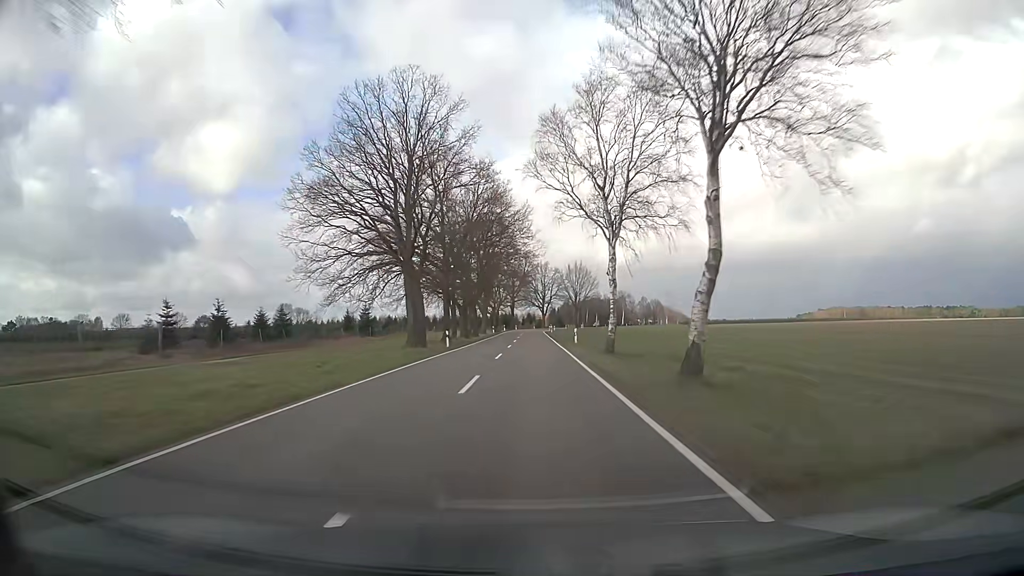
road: secondary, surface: asphalt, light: Day
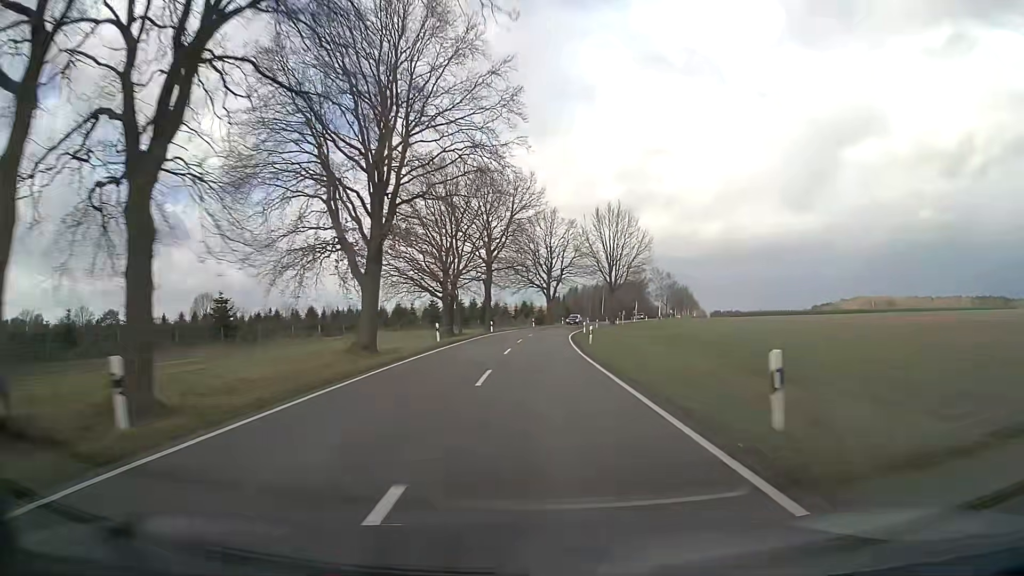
(-0.3, +83.1) m; 0°
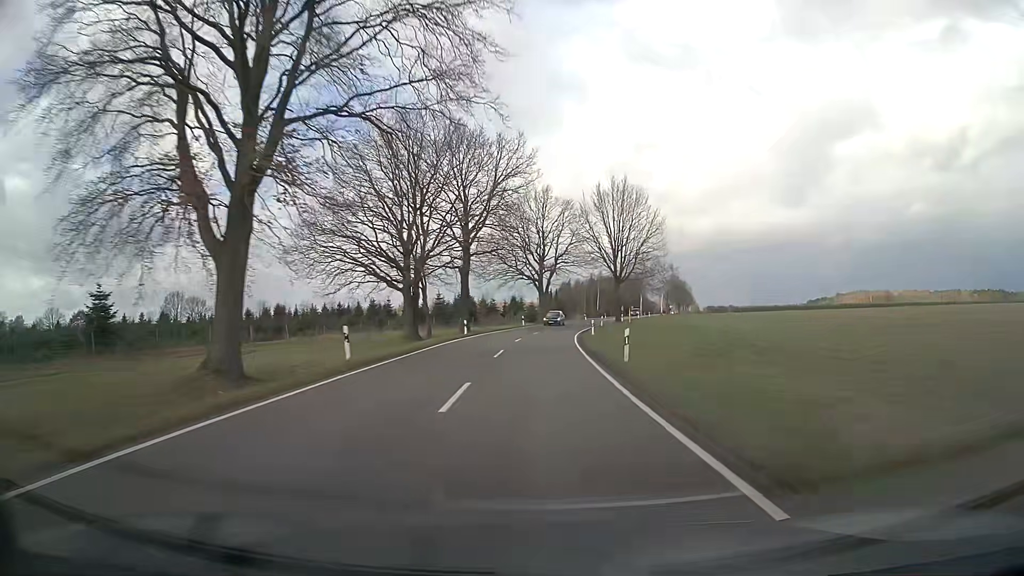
(+0.1, +15.9) m; +1°
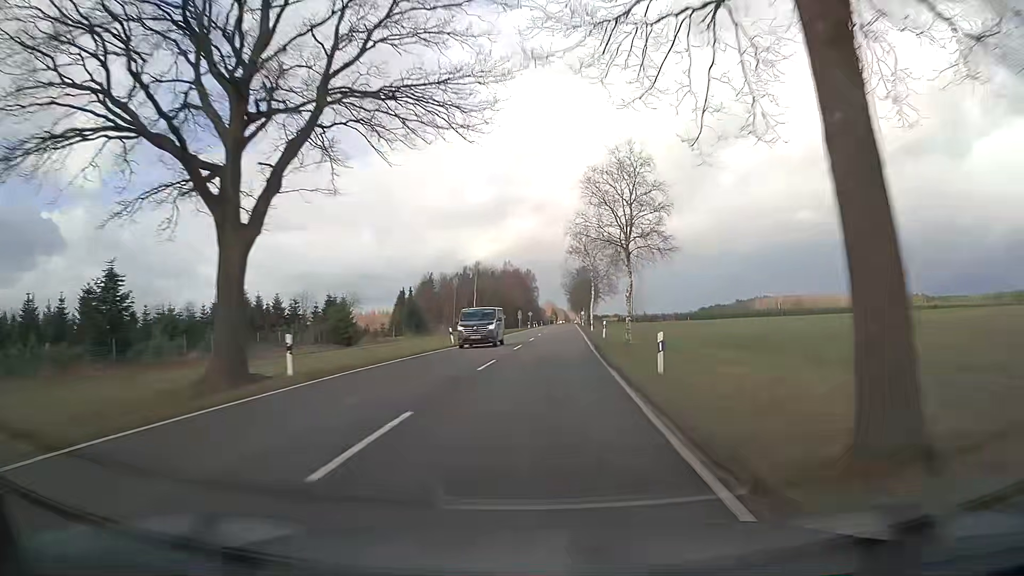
(+5.8, +75.0) m; +10°
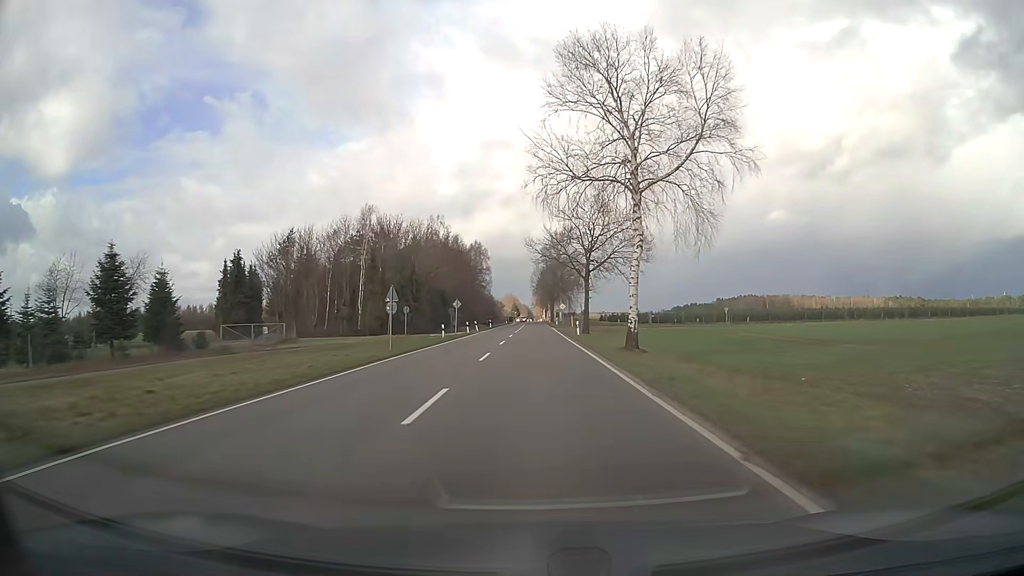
(+3.5, +68.5) m; +4°
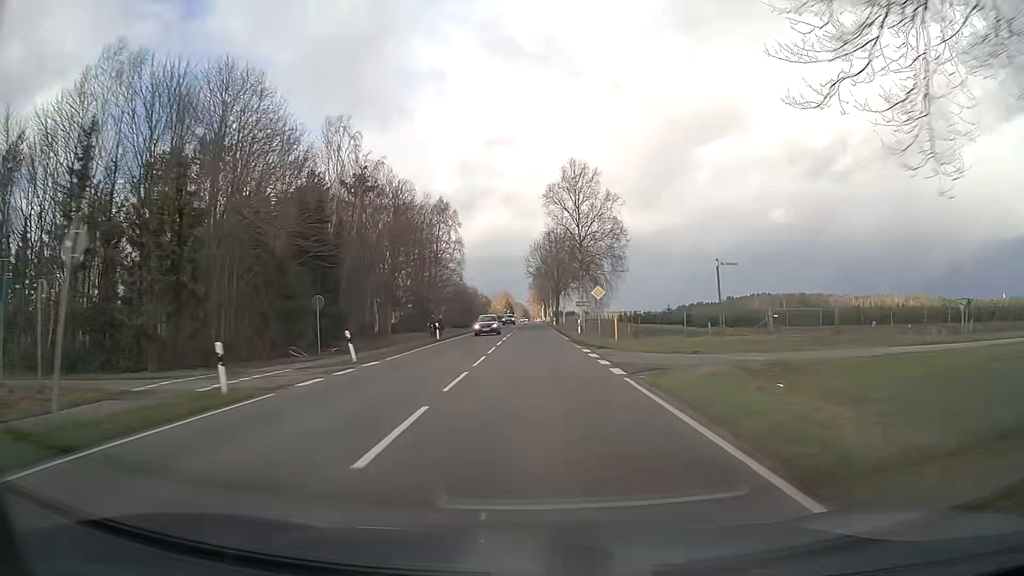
(+0.1, +50.2) m; 0°
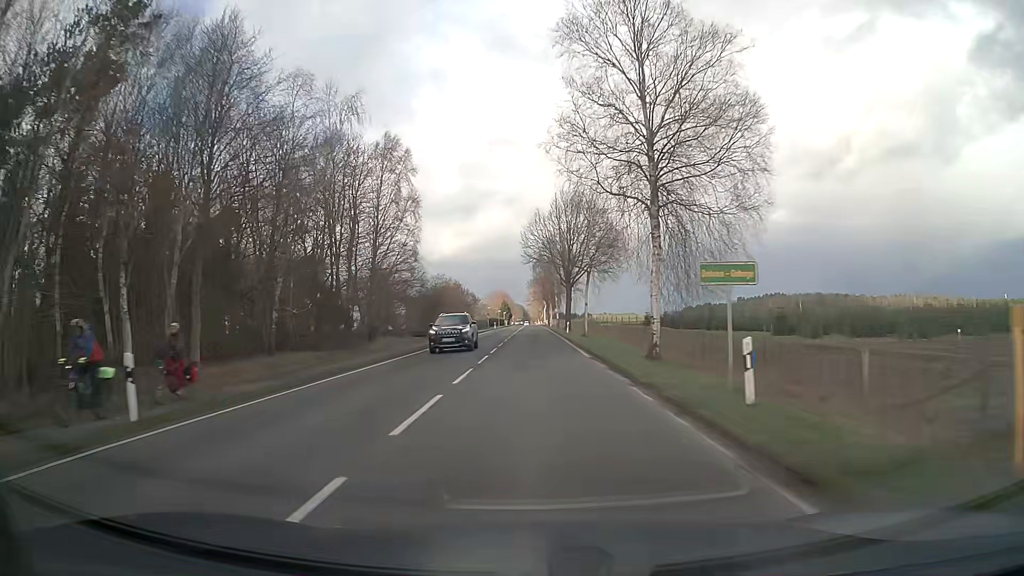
(+0.1, +35.0) m; 0°
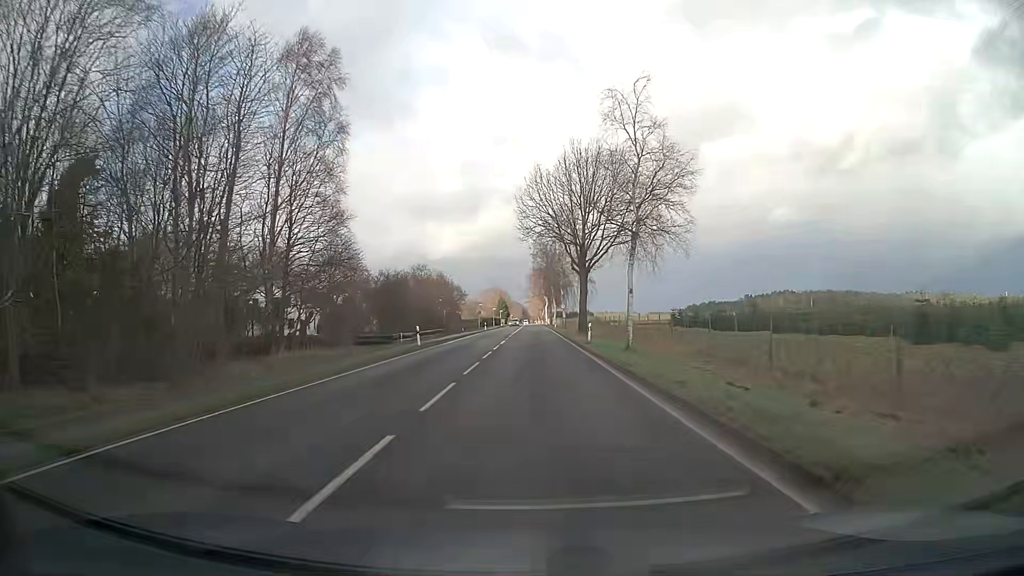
(0.0, +22.5) m; 0°
(0, +10) (0, +20) (0, +30) (0, +40) (0, +50) (0, +60) (0, +70) (0, +80) (0, +90) (0, +100) m
